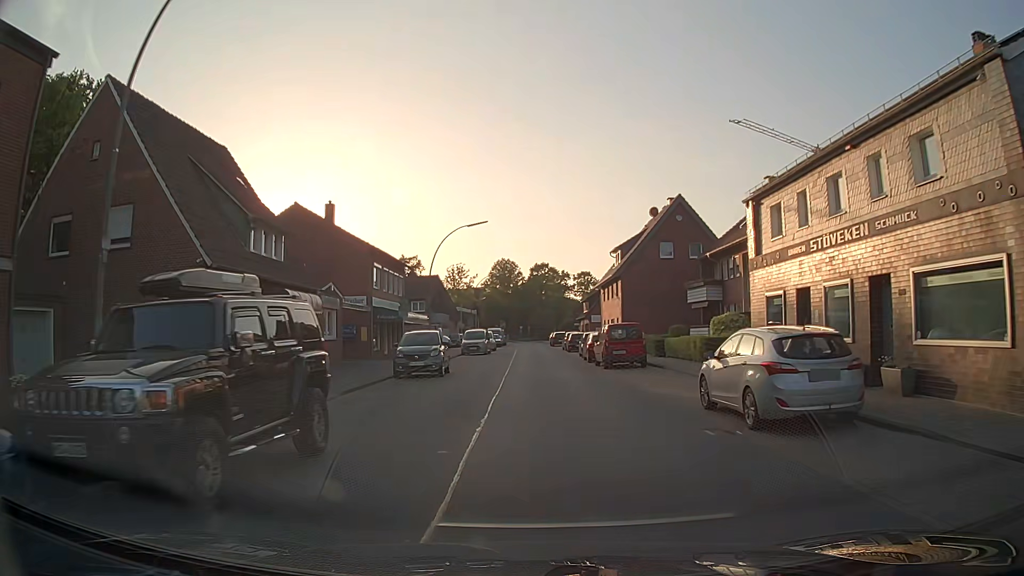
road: residential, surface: asphalt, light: Day
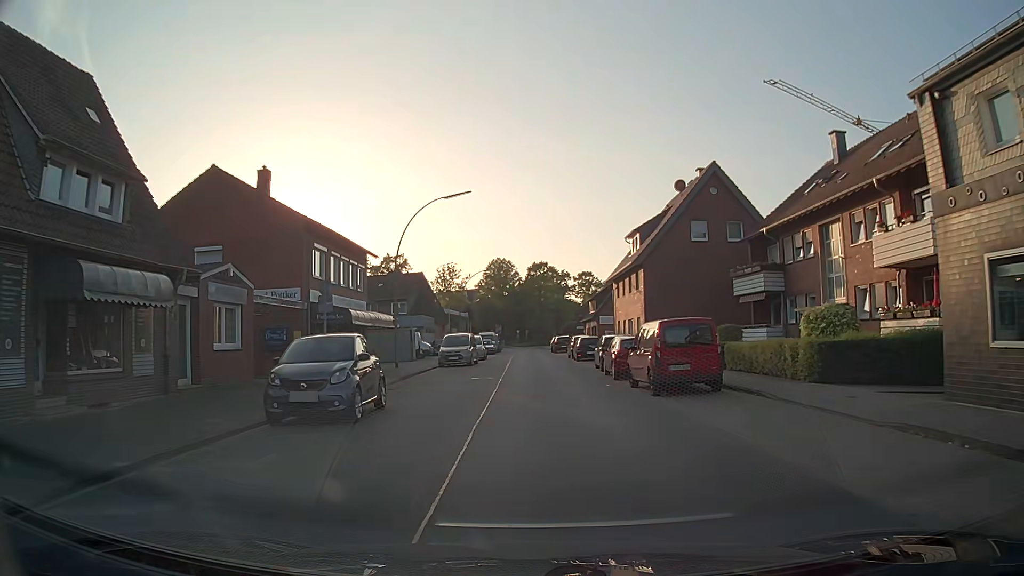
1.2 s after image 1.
(0.0, +11.2) m; 0°
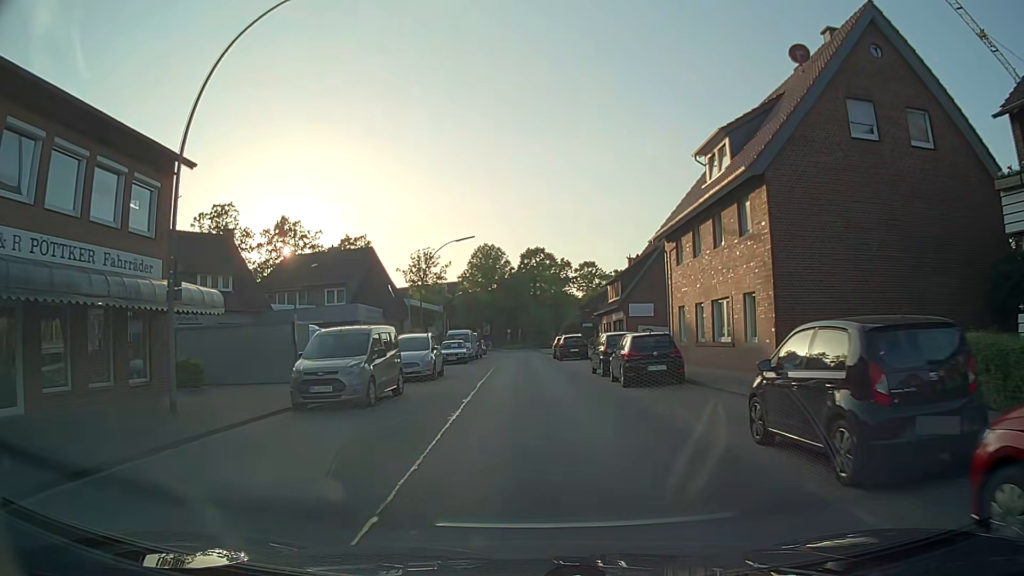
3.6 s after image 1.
(+0.1, +22.5) m; +1°
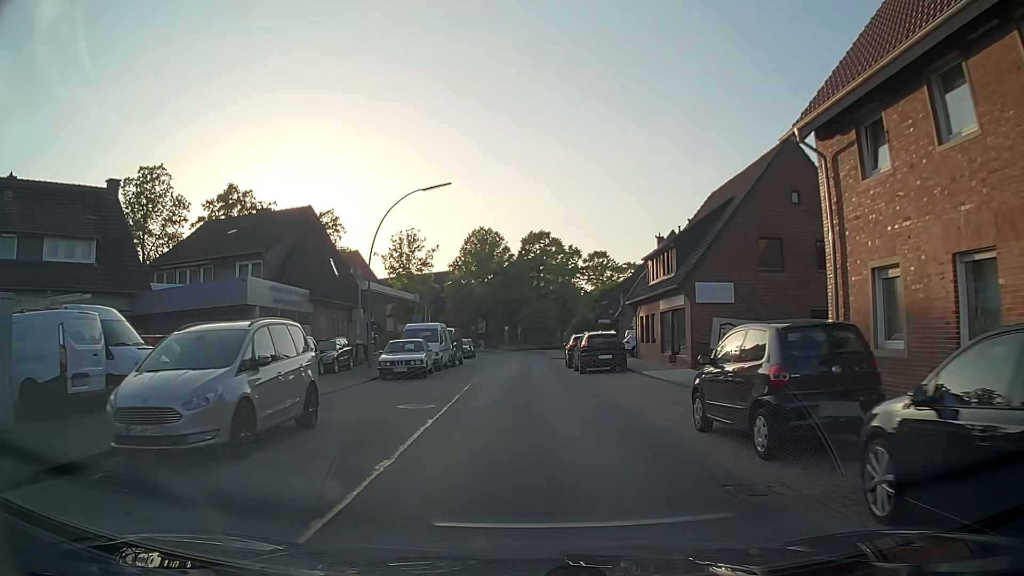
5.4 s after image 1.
(0.0, +16.8) m; 0°
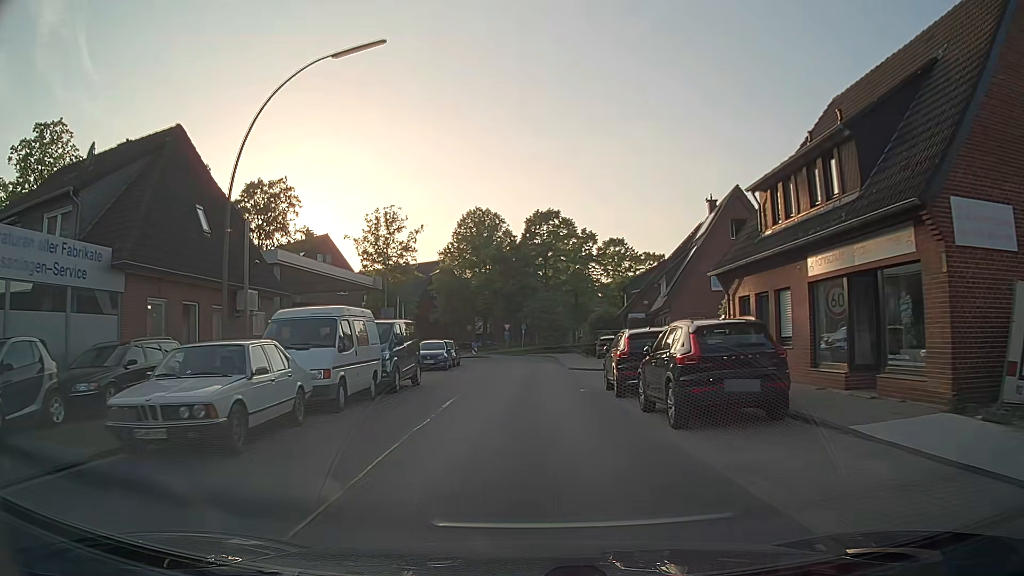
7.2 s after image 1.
(-0.1, +16.7) m; -1°
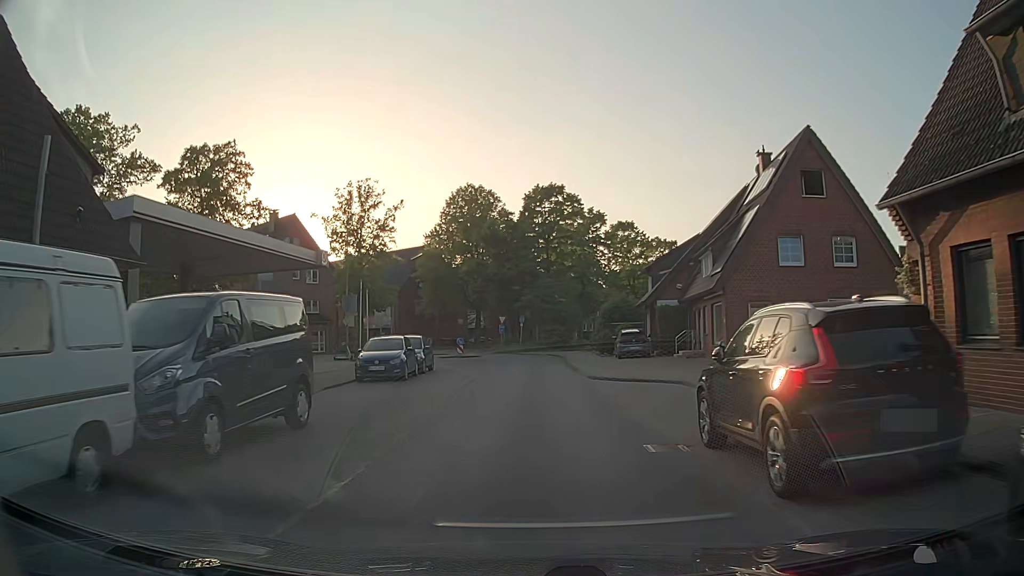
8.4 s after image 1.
(+0.1, +11.0) m; 0°
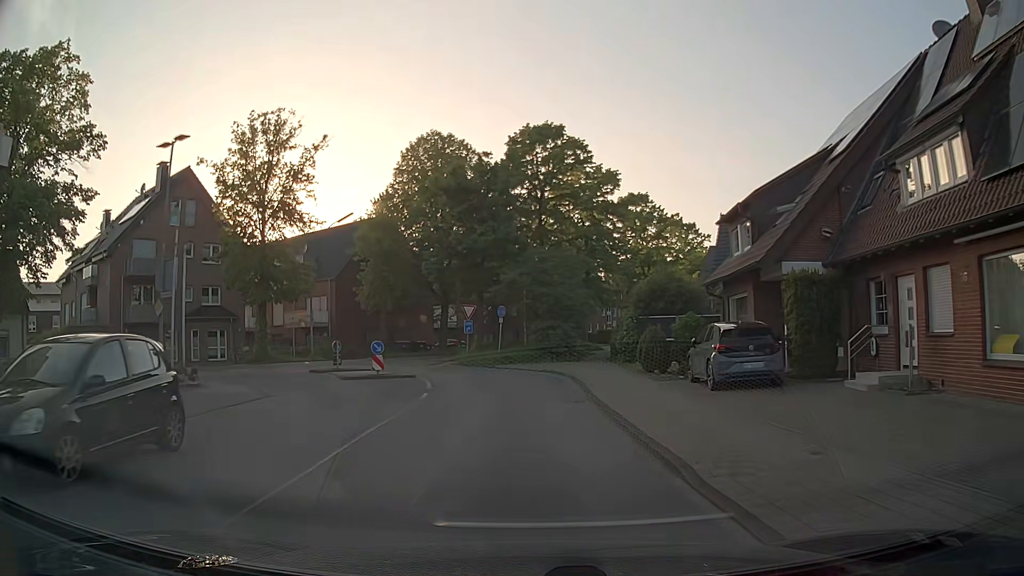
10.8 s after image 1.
(+0.2, +20.5) m; +1°
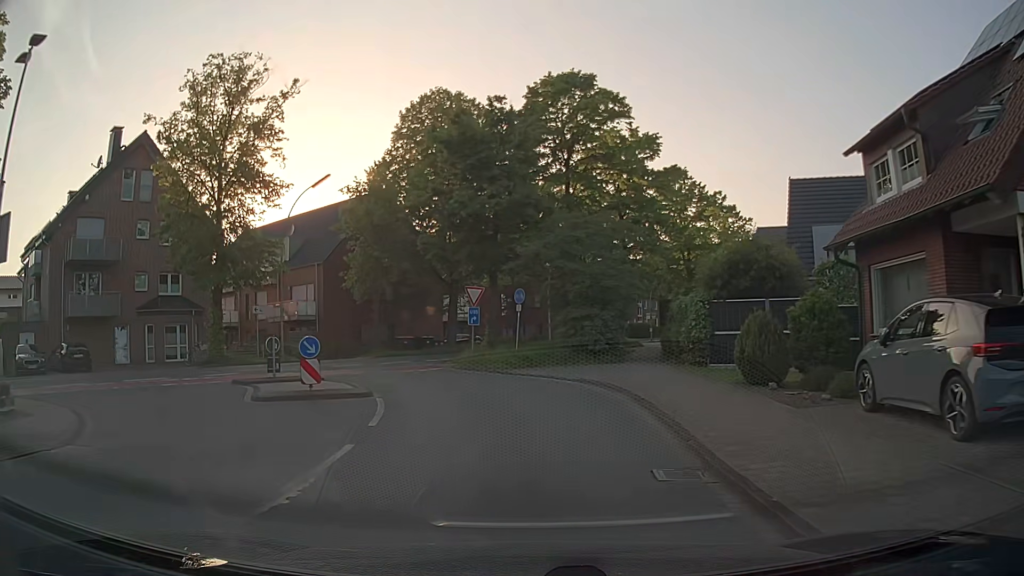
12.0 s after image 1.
(0.0, +9.0) m; -1°
